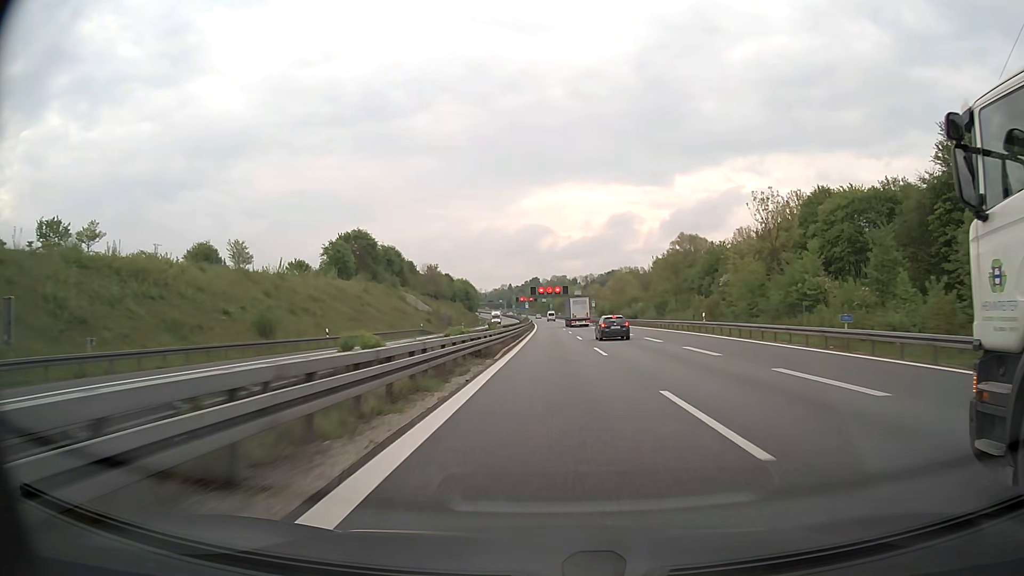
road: motorway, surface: asphalt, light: Day
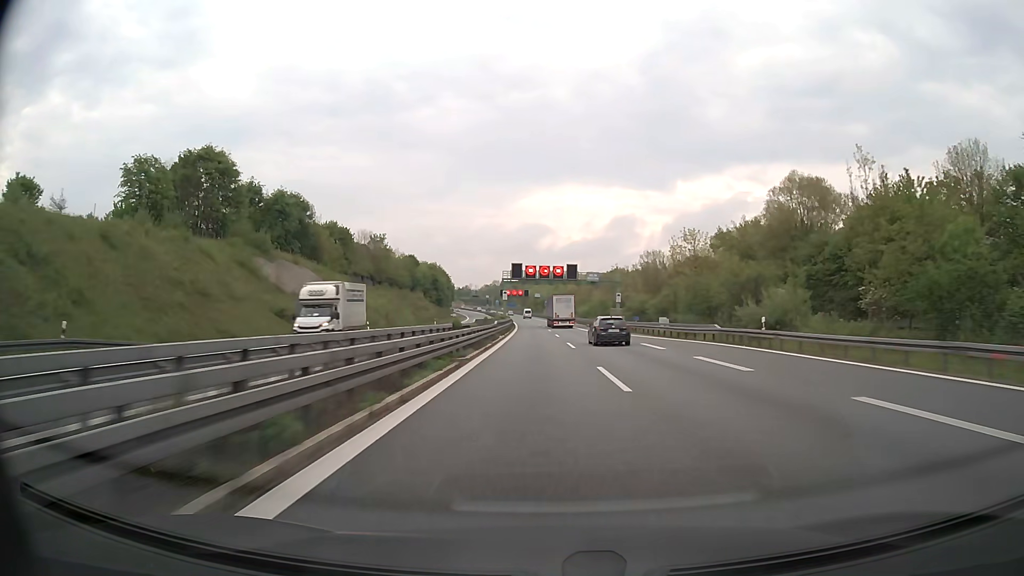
(+0.3, +65.7) m; 0°
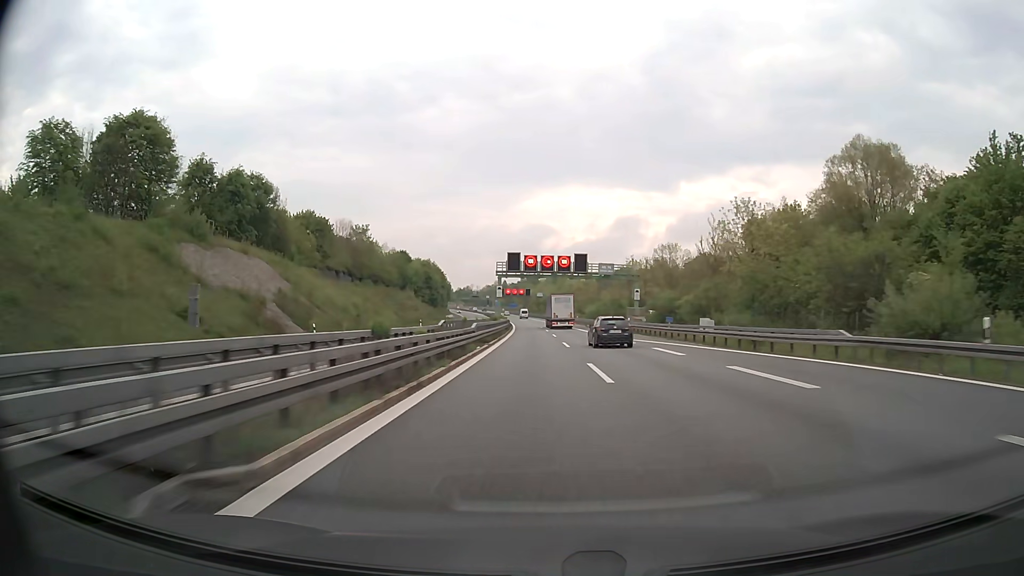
(0.0, +16.4) m; 0°
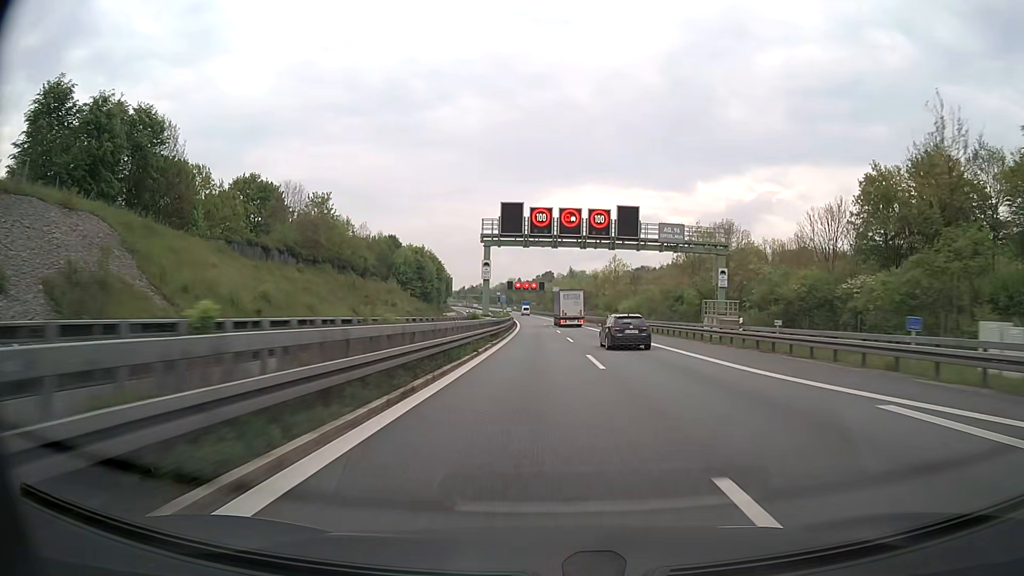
(-0.4, +32.6) m; -1°
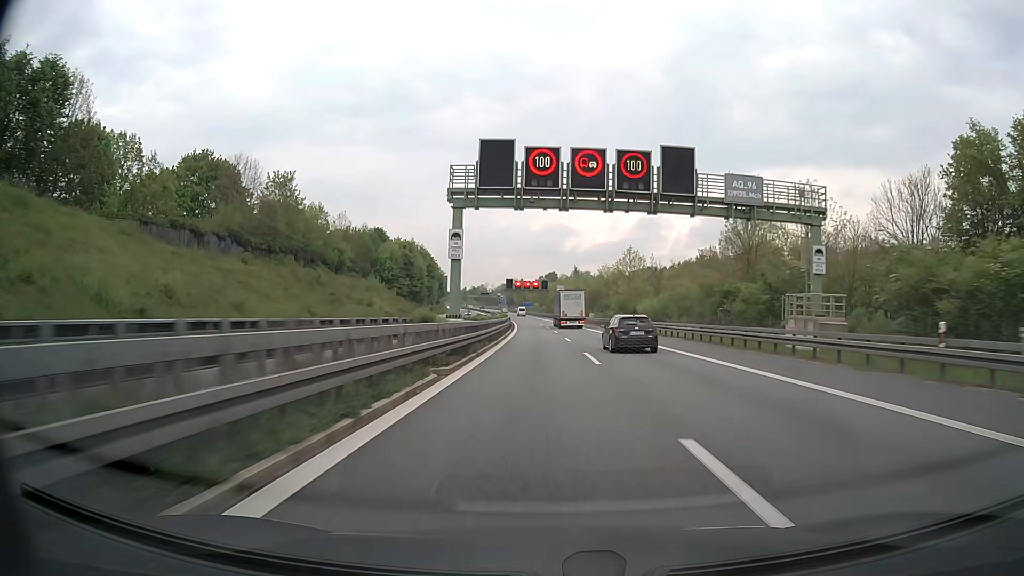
(-0.1, +16.2) m; 0°
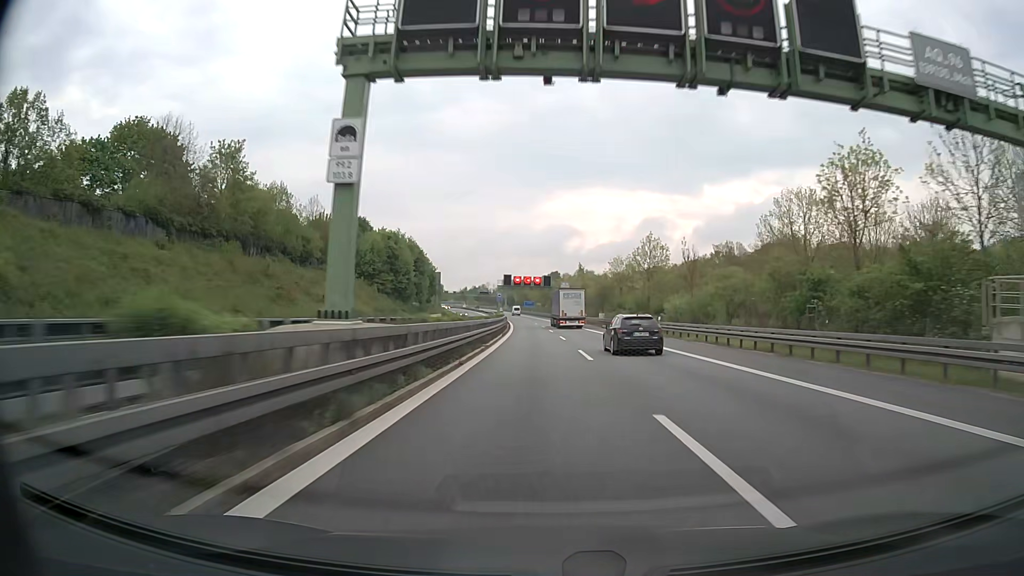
(0.0, +16.1) m; 0°
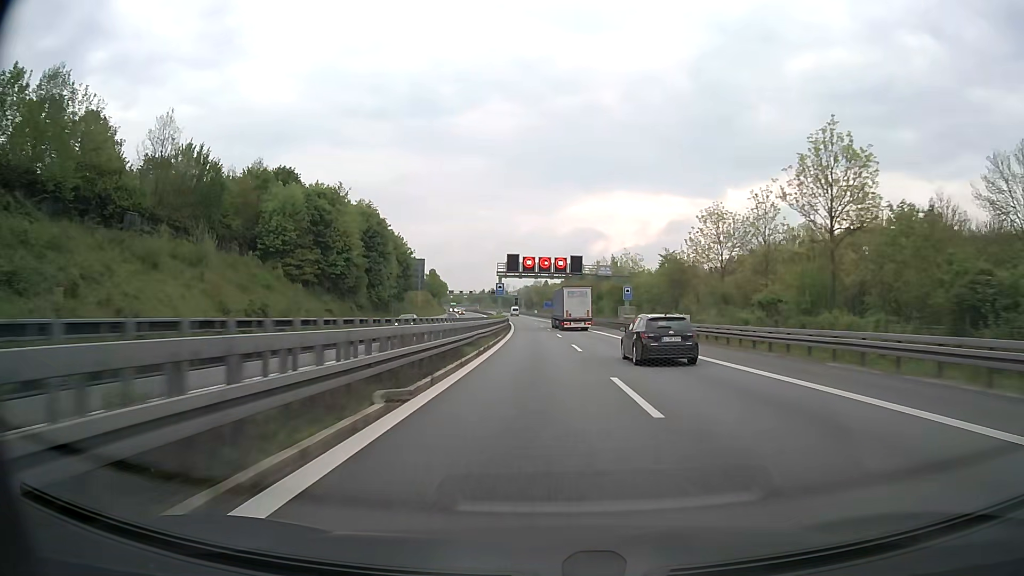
(-0.5, +47.9) m; -2°
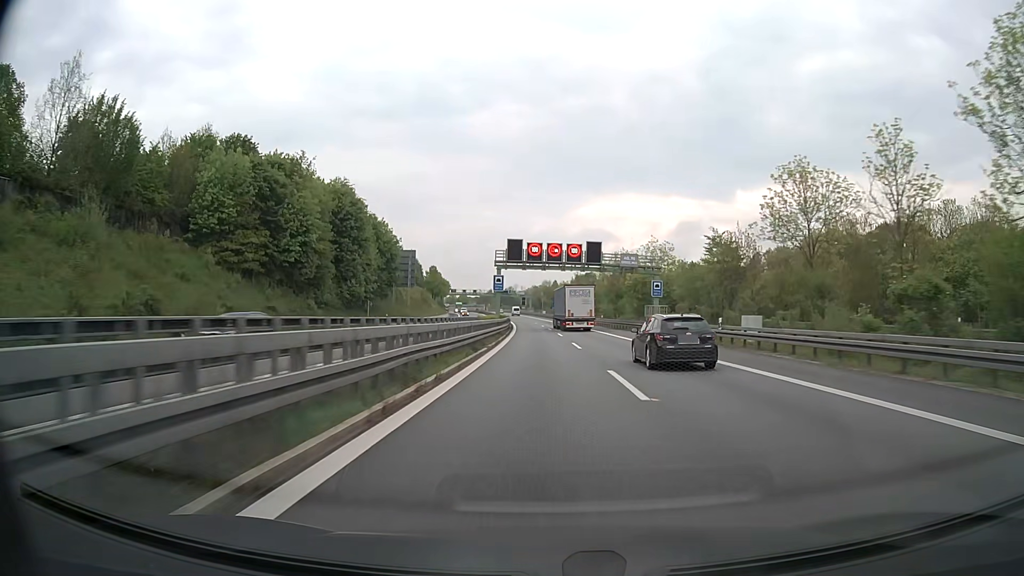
(-0.1, +16.0) m; -1°
(0, +10) (0, +20) (0, +30) (-1, +40) (-1, +50) (-1, +60) (-2, +70) (-2, +80) (-3, +90) (-3, +100) m
